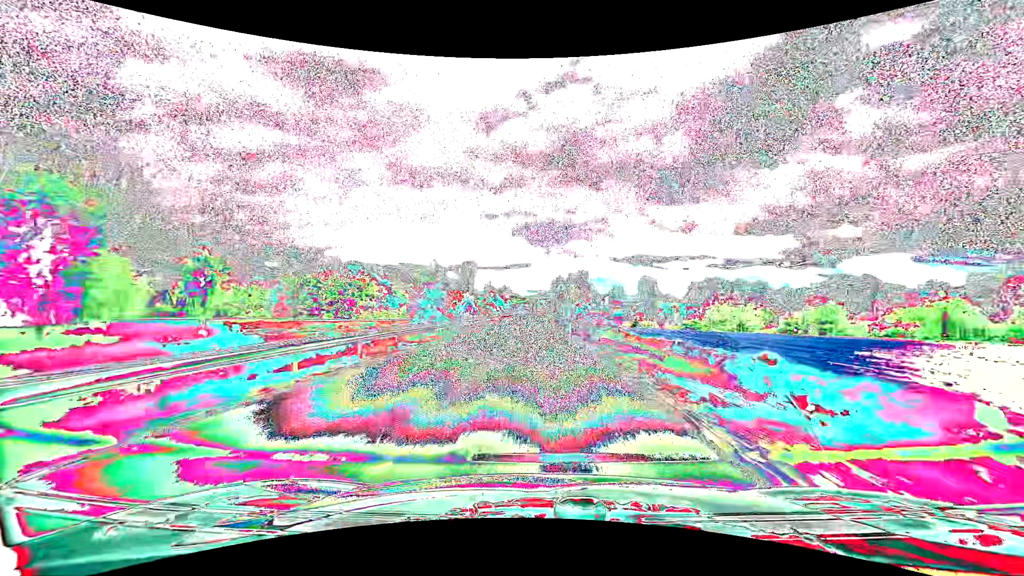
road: tertiary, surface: asphalt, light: Day
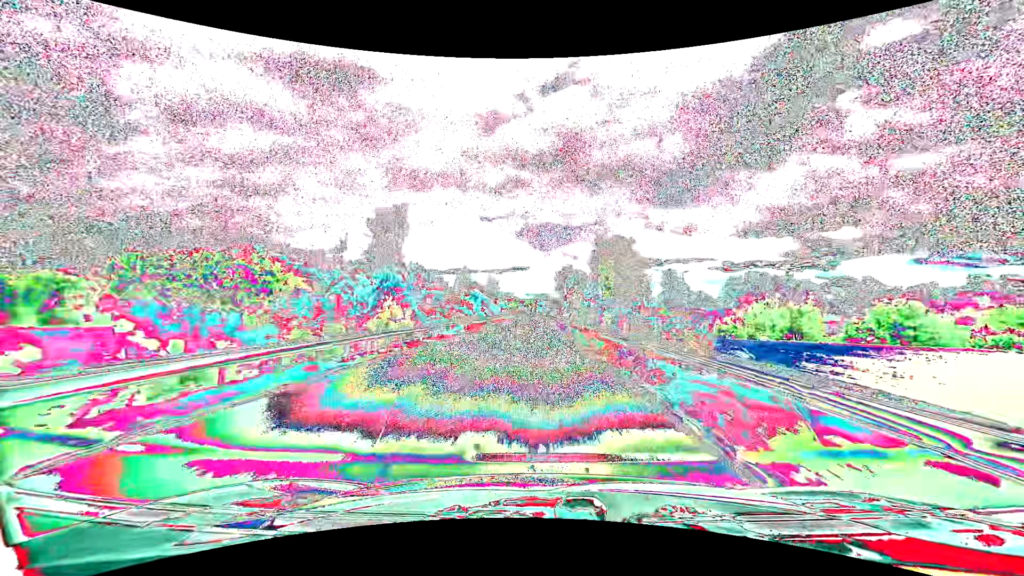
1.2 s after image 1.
(0.0, +34.3) m; 0°
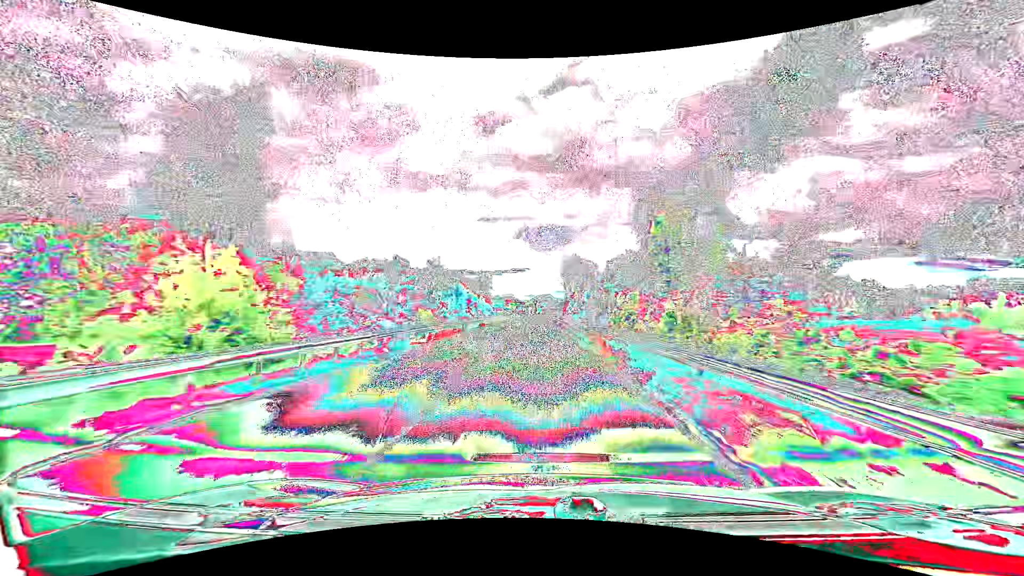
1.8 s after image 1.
(0.0, +16.8) m; 0°
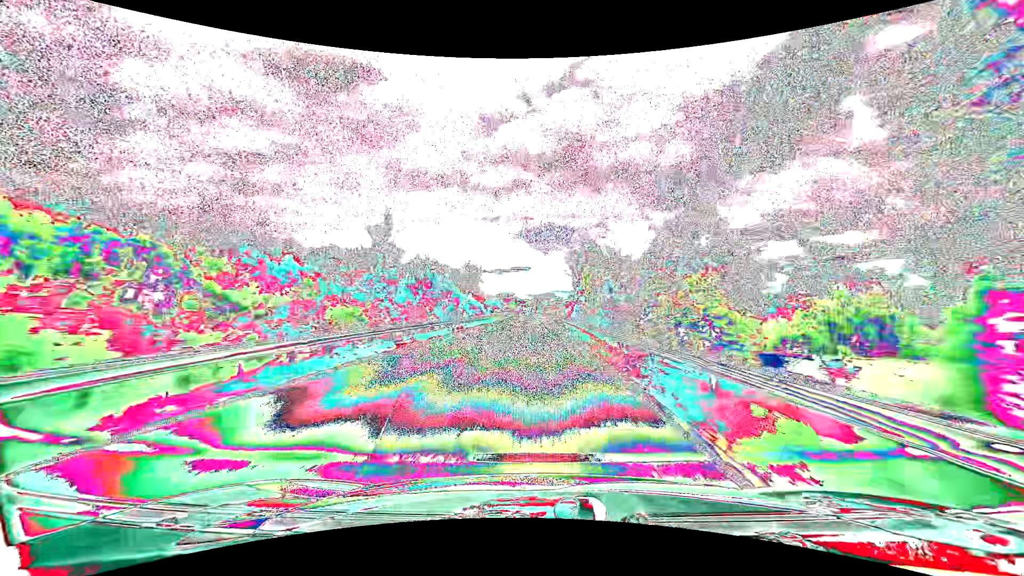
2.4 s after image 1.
(0.0, +16.5) m; 0°
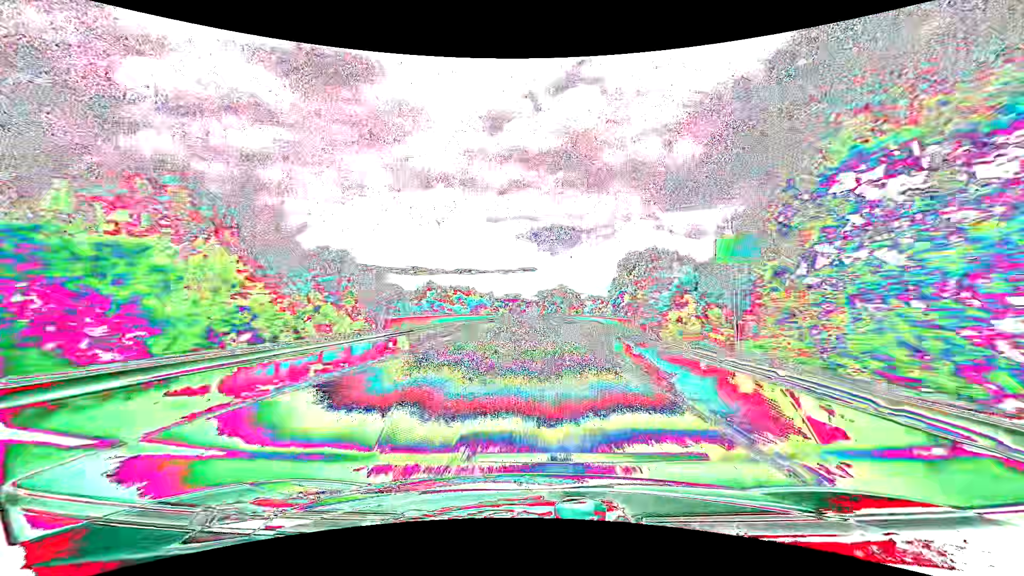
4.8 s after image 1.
(-0.3, +63.0) m; -1°
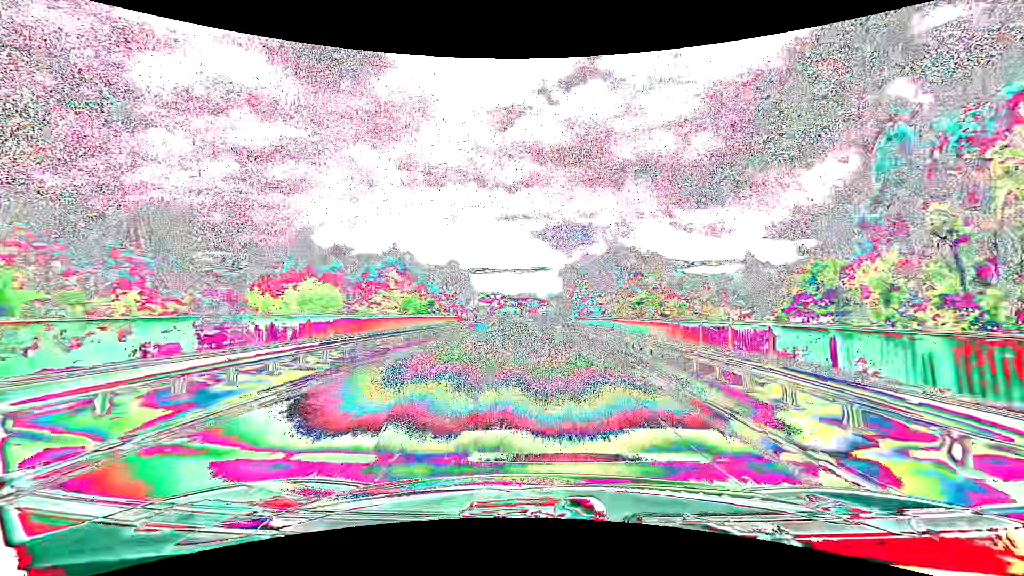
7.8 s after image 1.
(-0.4, +74.8) m; -1°
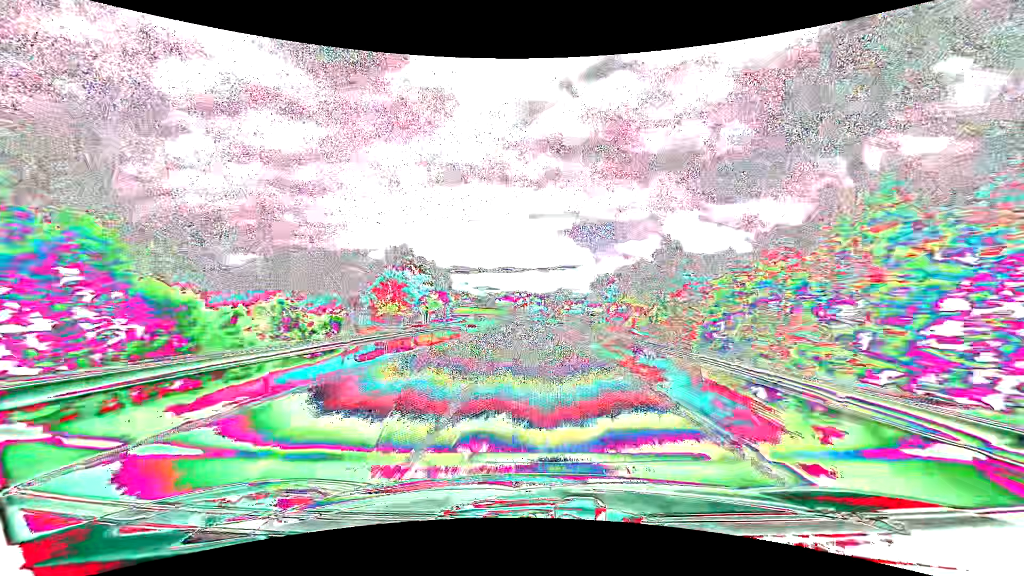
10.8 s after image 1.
(-1.8, +75.7) m; -3°
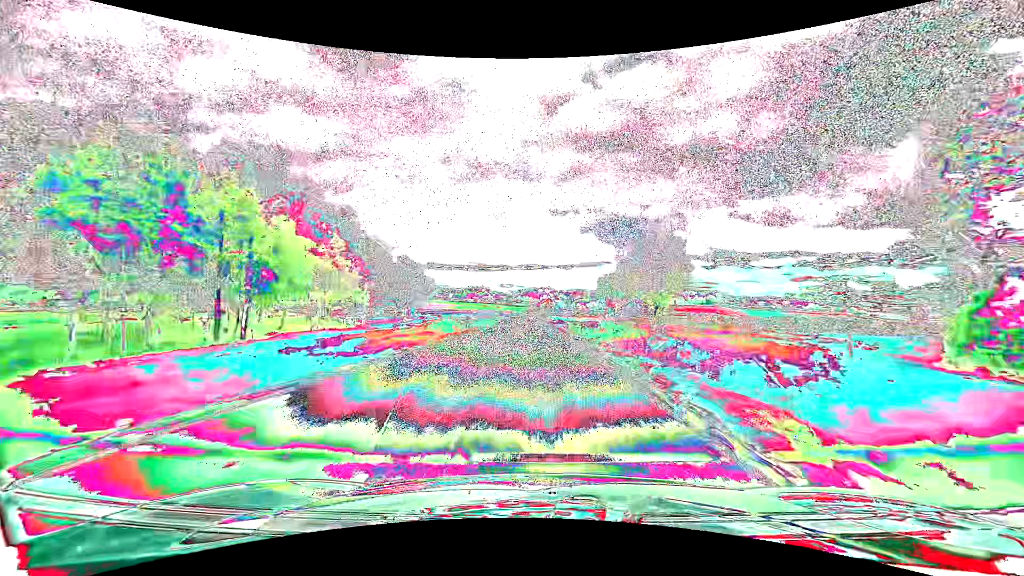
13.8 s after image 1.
(-2.0, +77.7) m; -3°
(0, +10) (0, +20) (0, +30) (0, +40) (-1, +50) (-1, +60) (-1, +70) (-1, +80) (-1, +90) (-1, +100) m
